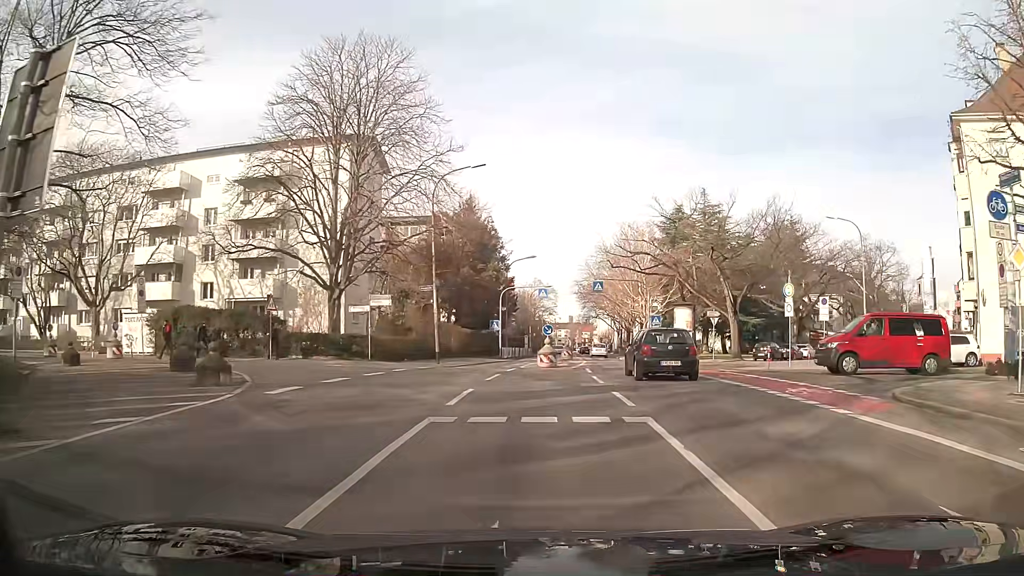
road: secondary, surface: asphalt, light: Day
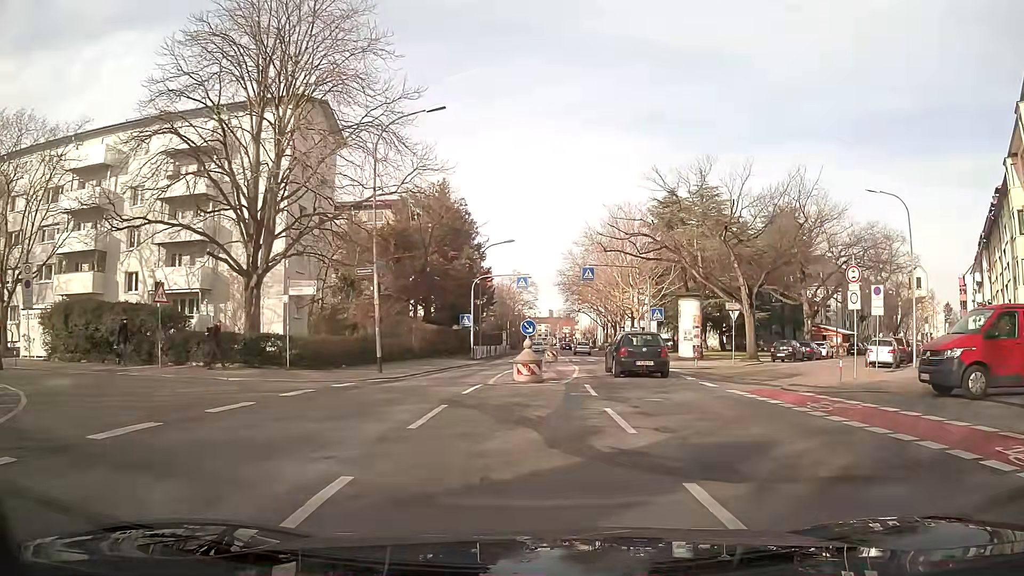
(+0.1, +8.2) m; -1°
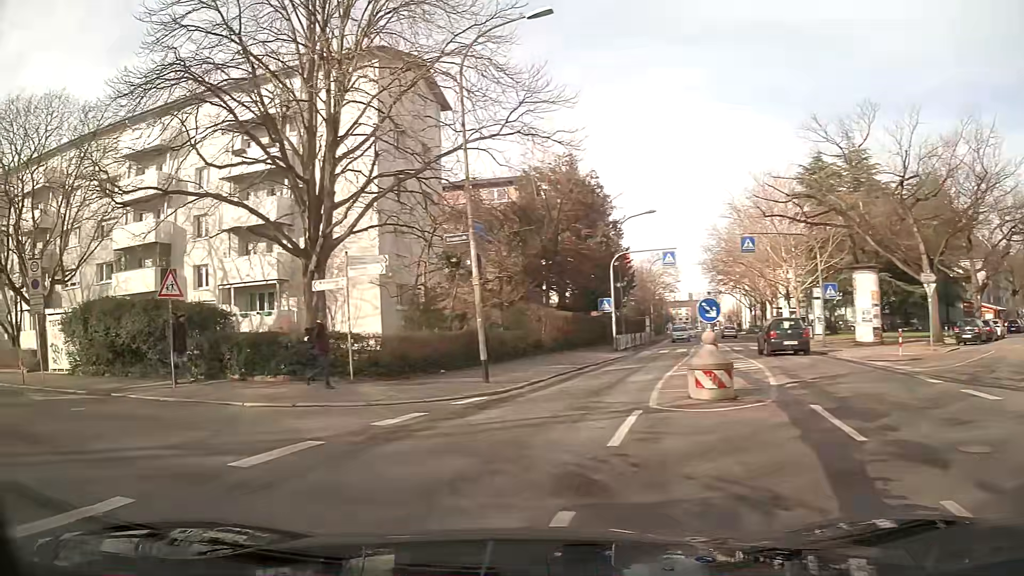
(-0.7, +7.1) m; -17°
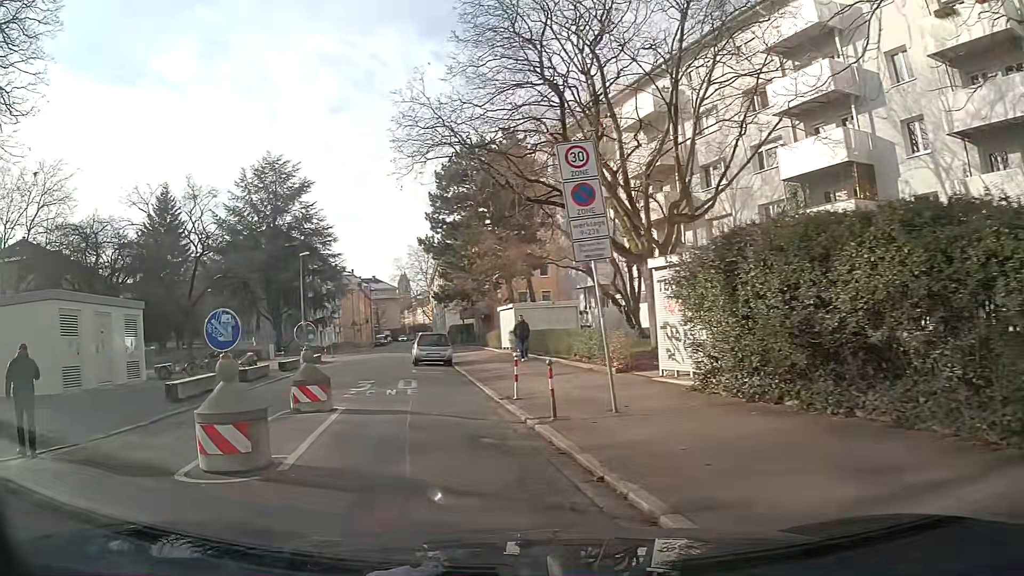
(-7.0, +12.5) m; -54°
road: residential
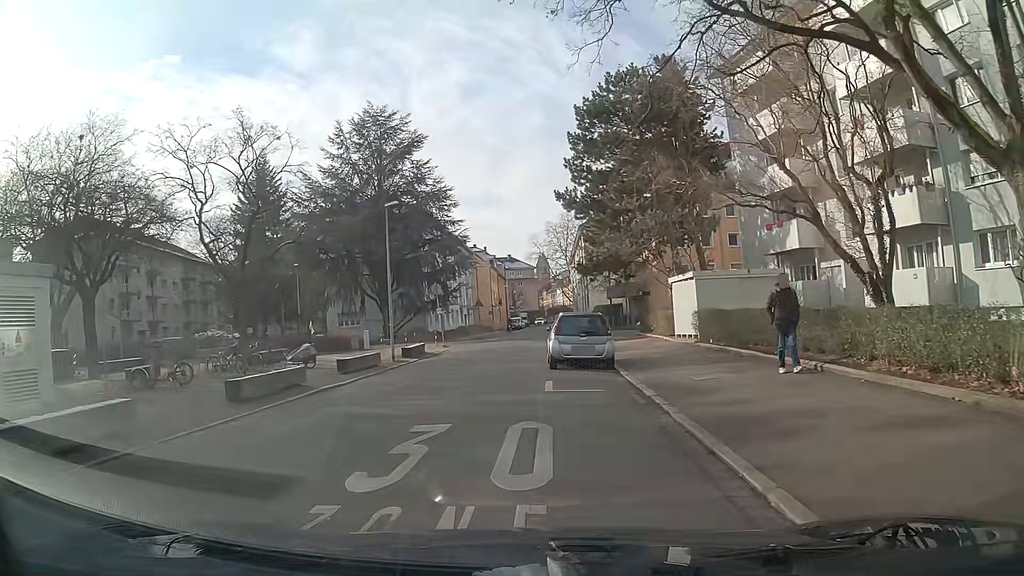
(-1.6, +11.9) m; -12°
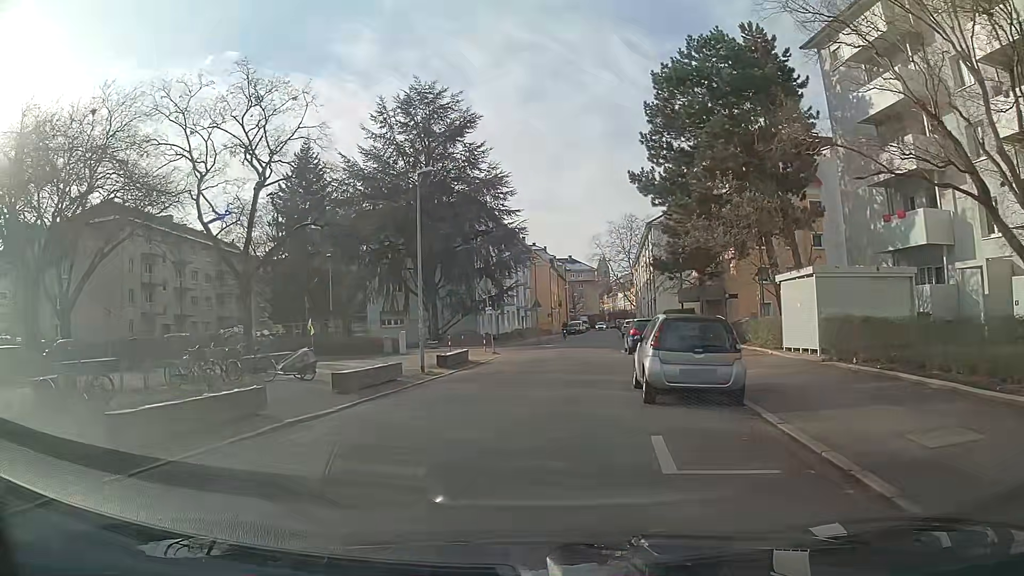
(-0.2, +6.5) m; -3°
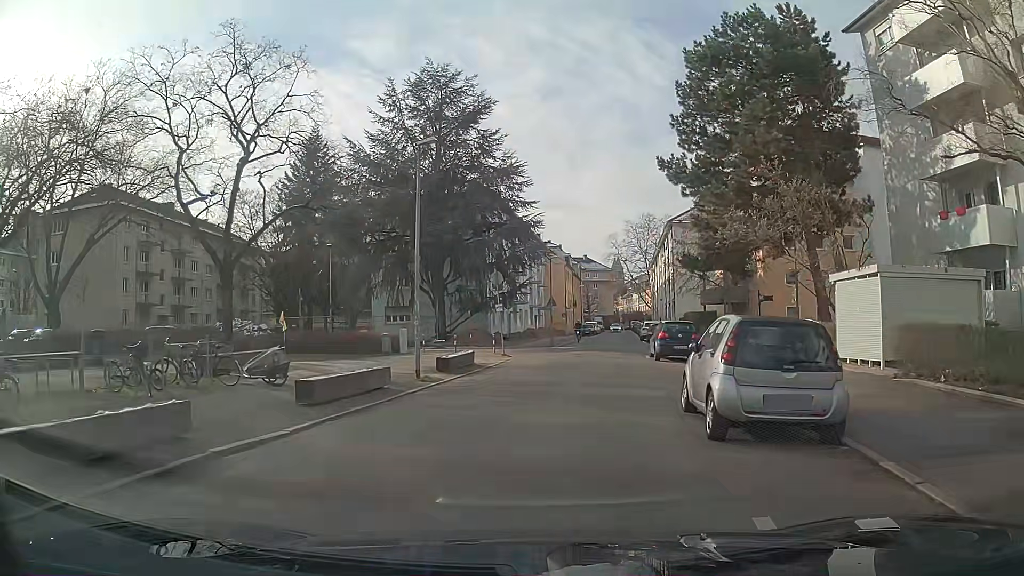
(0.0, +3.3) m; 0°
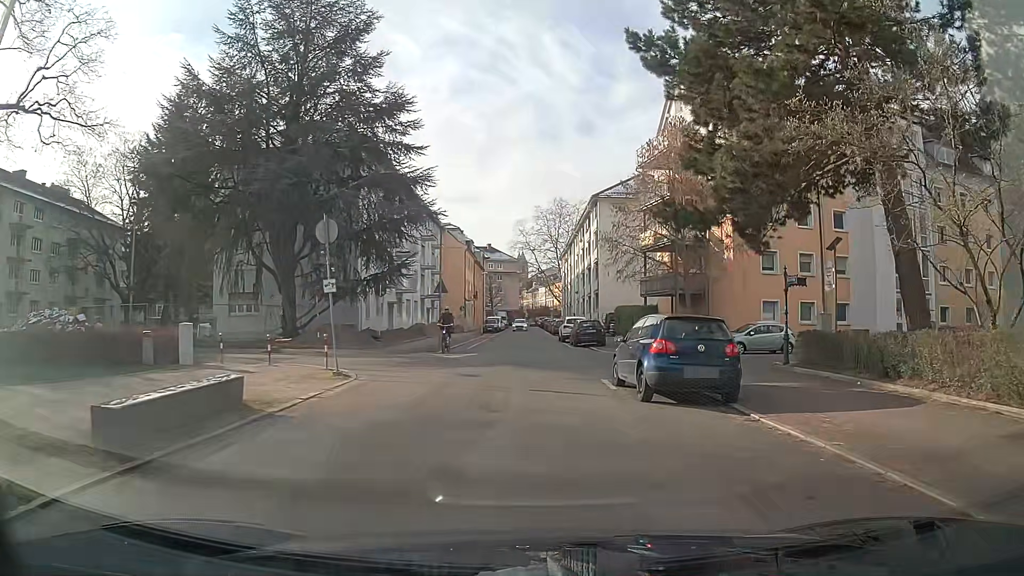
(+1.0, +13.7) m; +11°
(0, +10) (-1, +20) (-1, +30) (-2, +40) (-2, +50) (-3, +60) (-4, +70) (-4, +80) (-5, +90) (-5, +100) m
